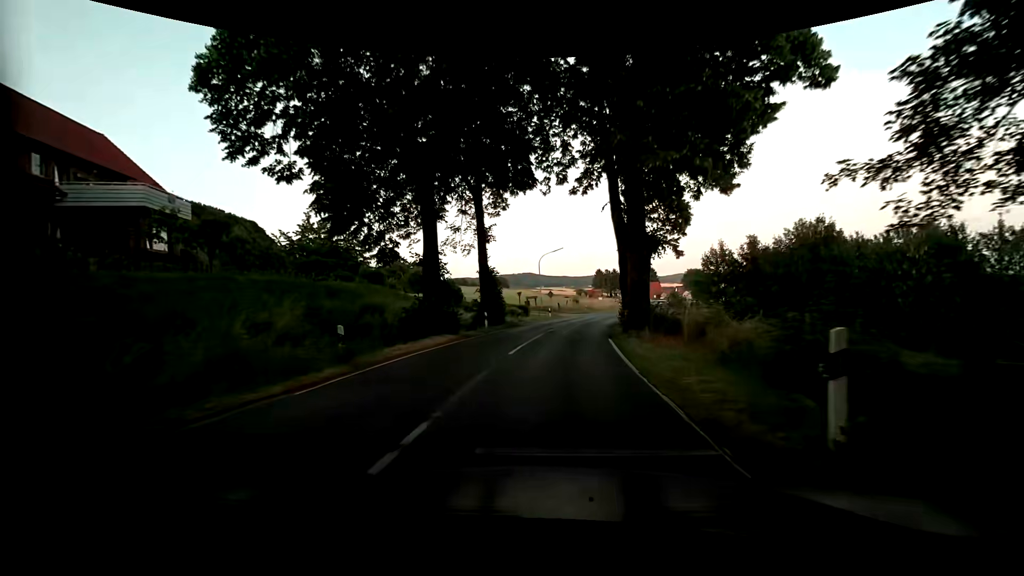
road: secondary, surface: asphalt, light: Day
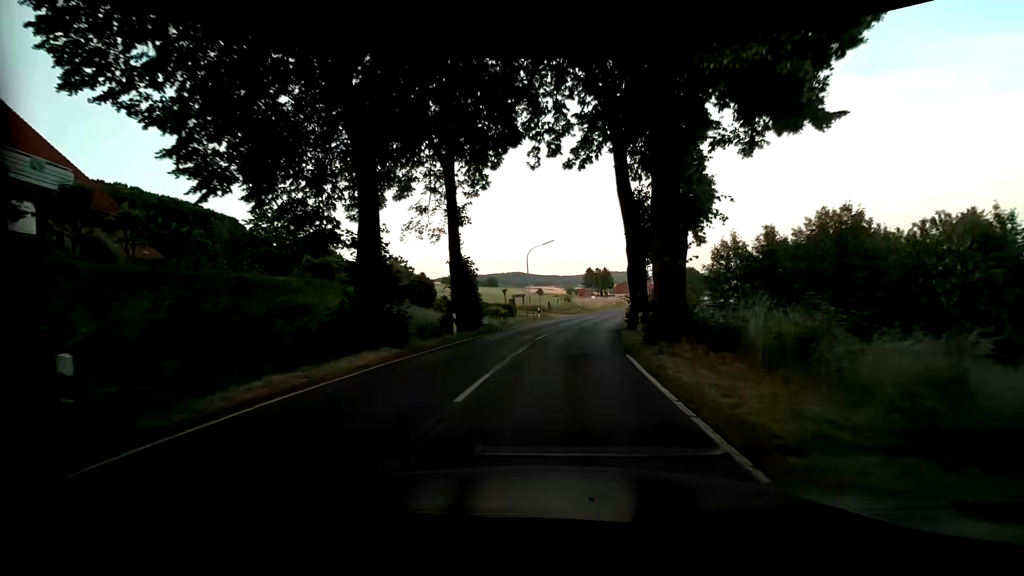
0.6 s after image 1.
(0.0, +6.7) m; +1°
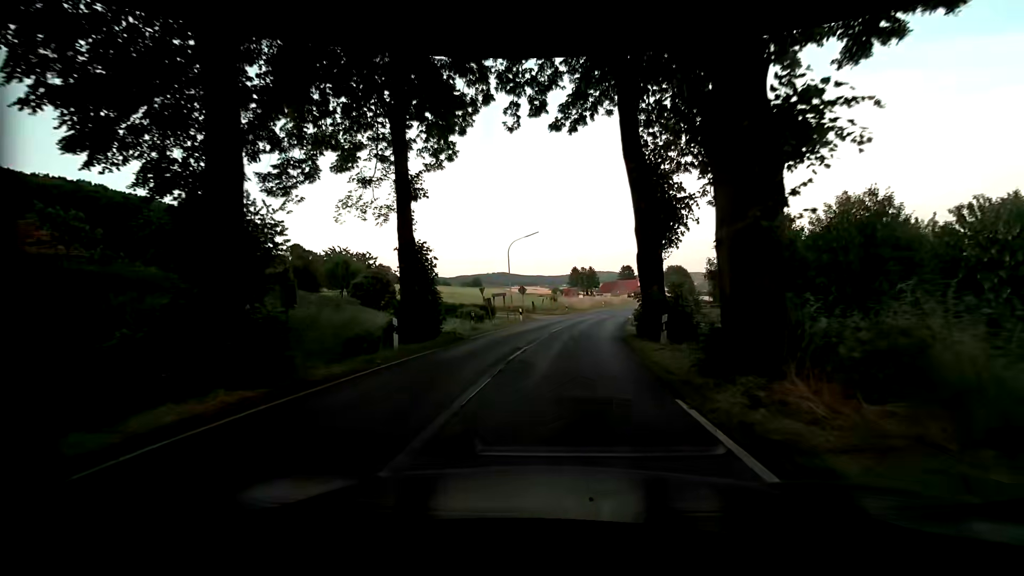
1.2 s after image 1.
(+0.1, +6.4) m; +2°
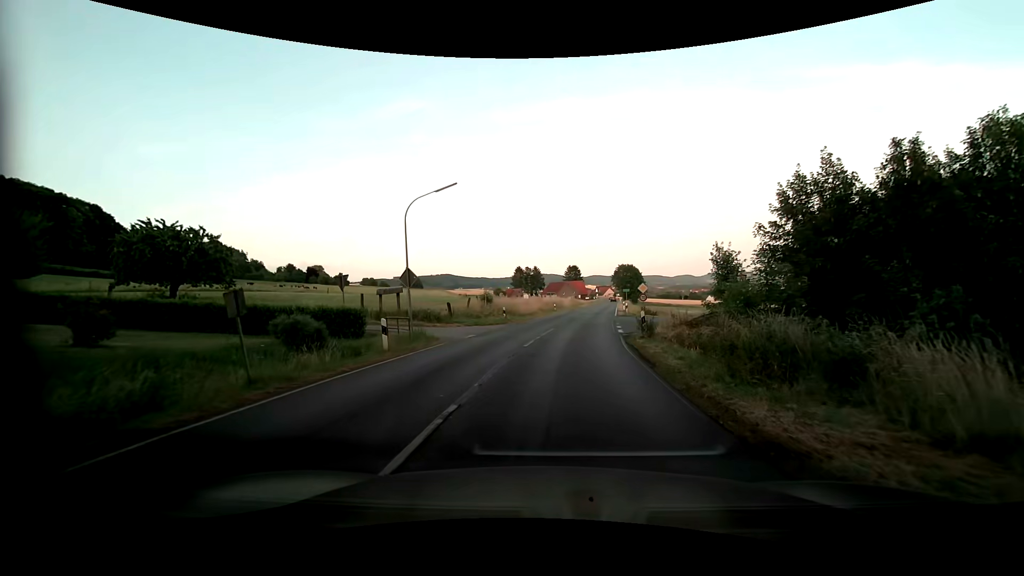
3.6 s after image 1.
(+1.1, +20.0) m; +6°
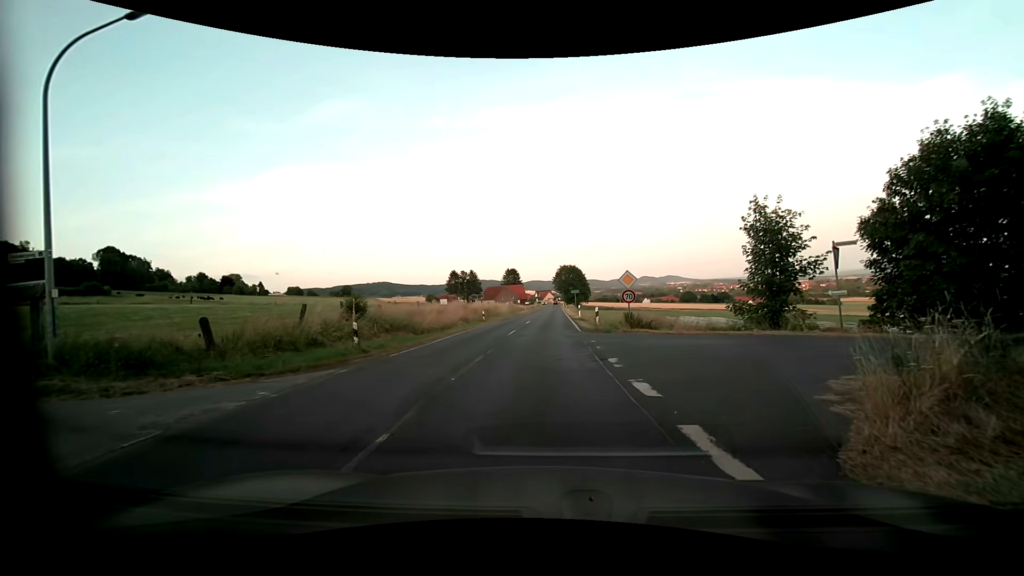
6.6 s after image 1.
(+1.0, +17.6) m; +7°
